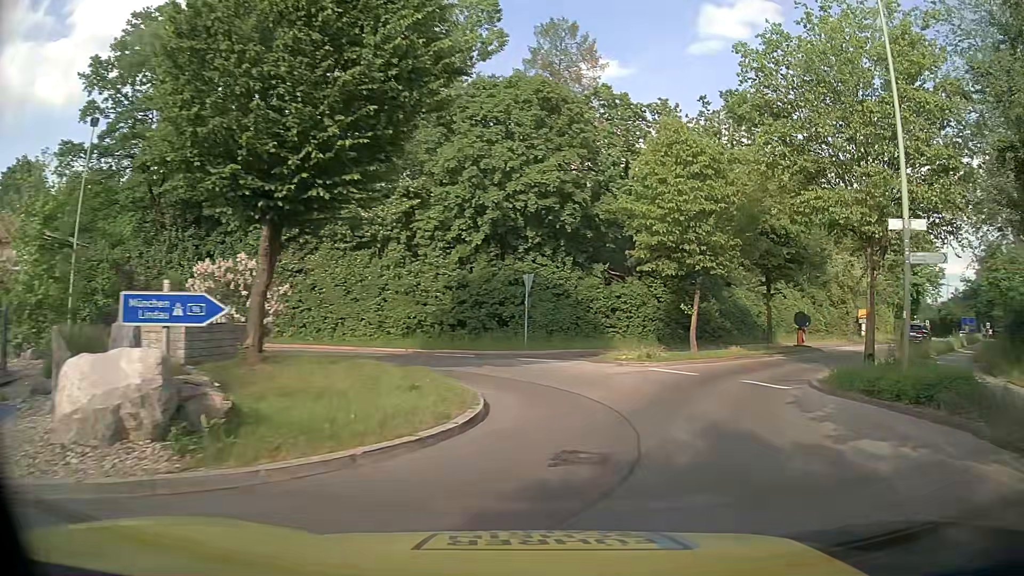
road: tertiary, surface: asphalt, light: Day
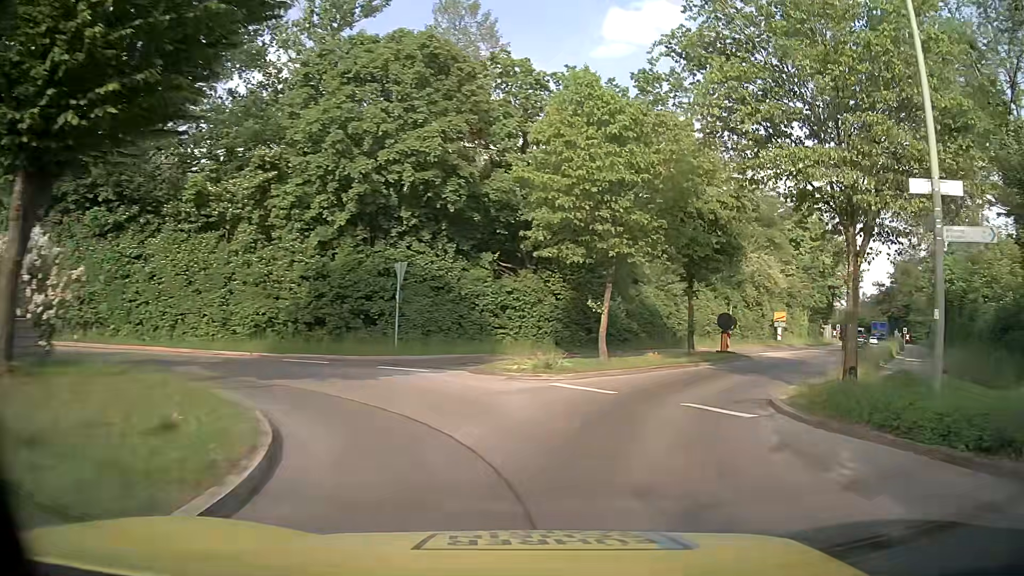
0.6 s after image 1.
(+0.3, +4.5) m; +9°
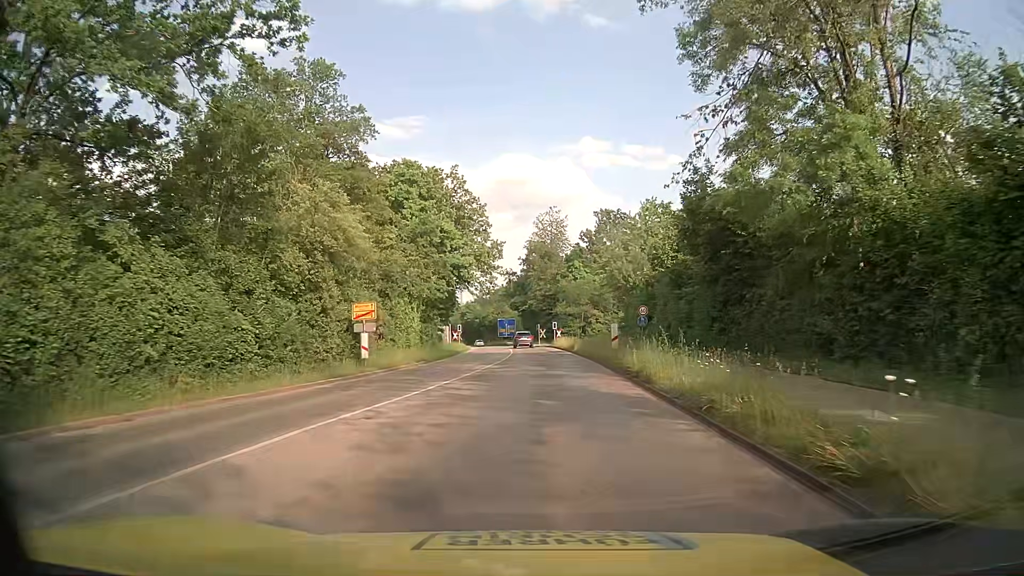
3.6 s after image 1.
(+10.3, +25.0) m; +35°
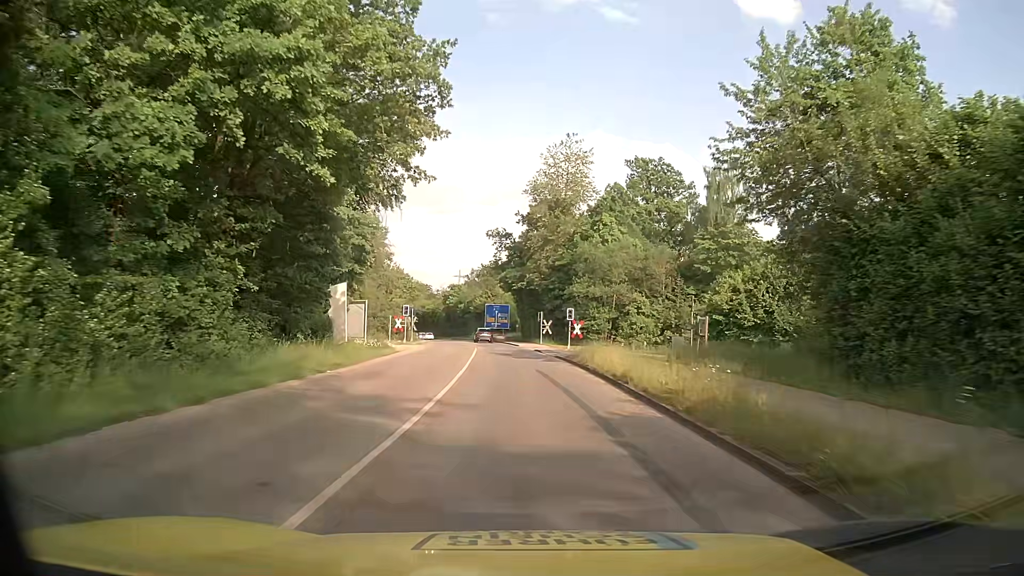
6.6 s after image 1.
(+0.3, +37.8) m; 0°
(0, +10) (0, +20) (-1, +30) (-1, +40) (-2, +50) (-2, +60) (-4, +70) (-5, +80) (-7, +90) (-9, +99) m
